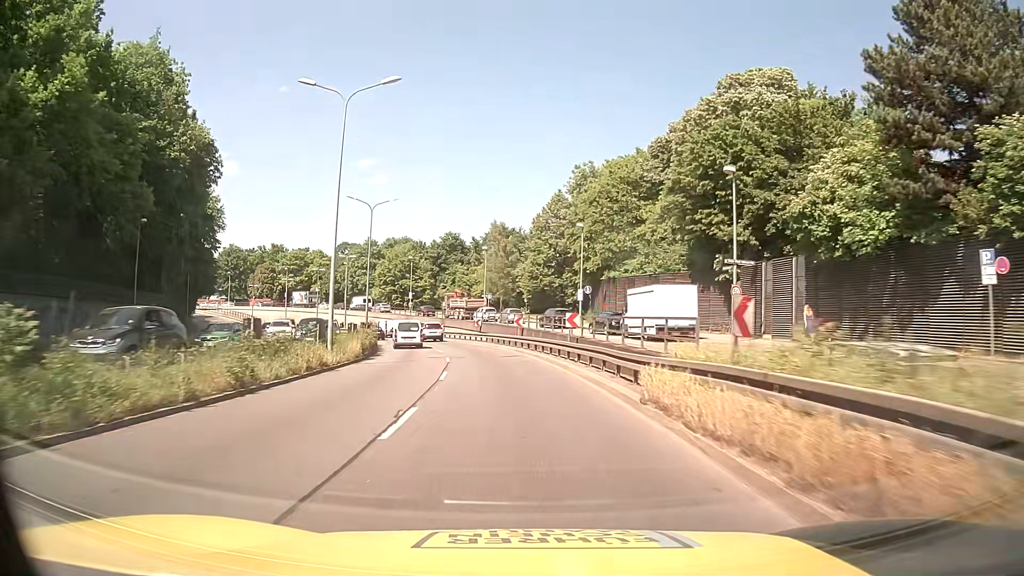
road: trunk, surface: asphalt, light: Day
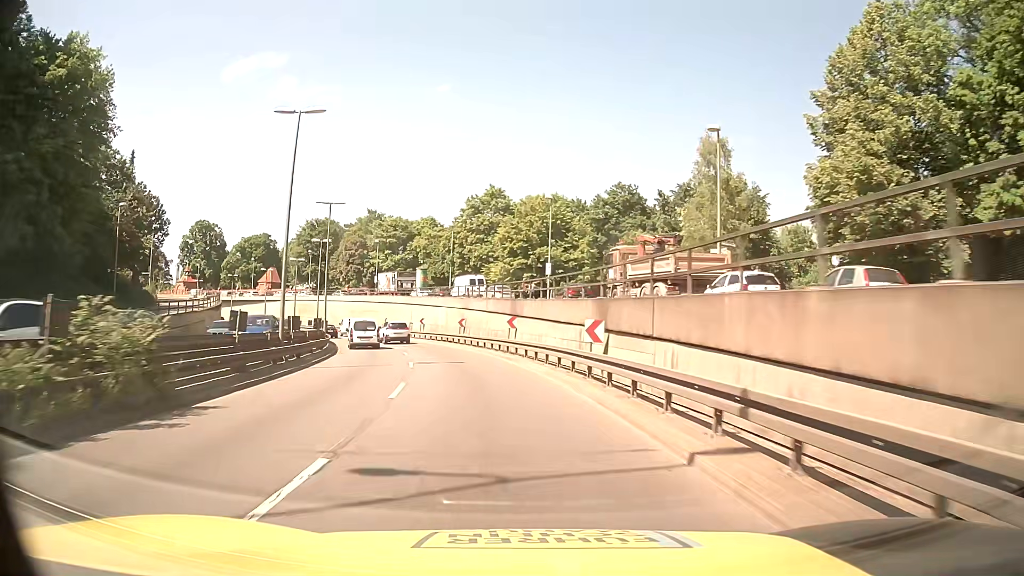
(-5.5, +49.8) m; -14°
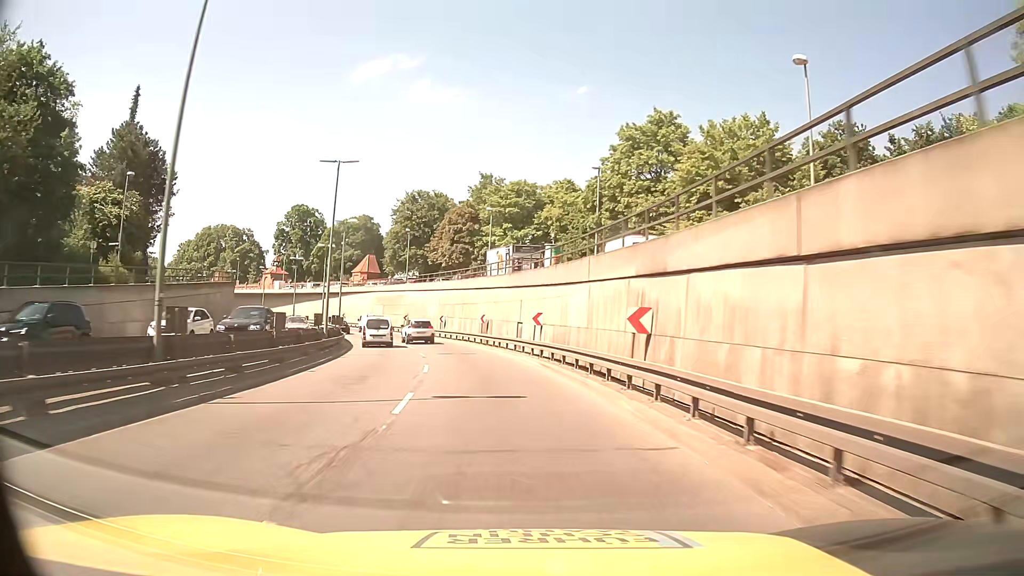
(-3.4, +29.8) m; -12°
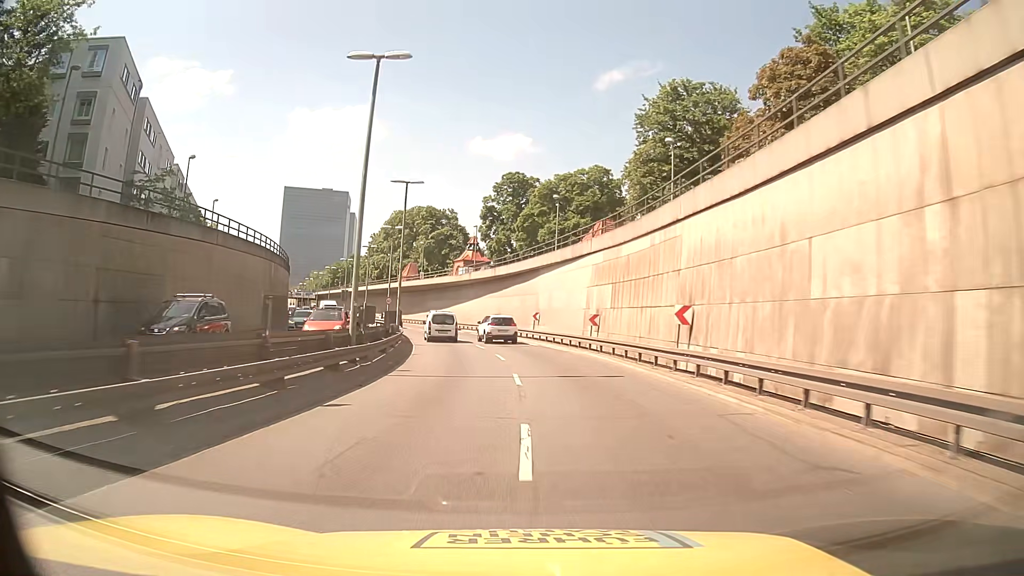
(-8.9, +49.2) m; -21°
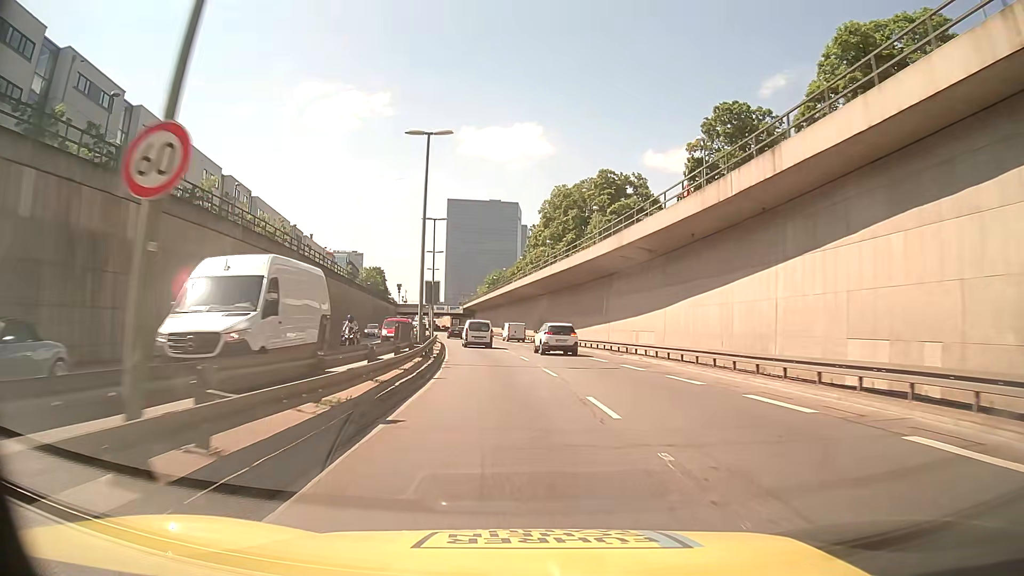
(-7.1, +49.7) m; -15°
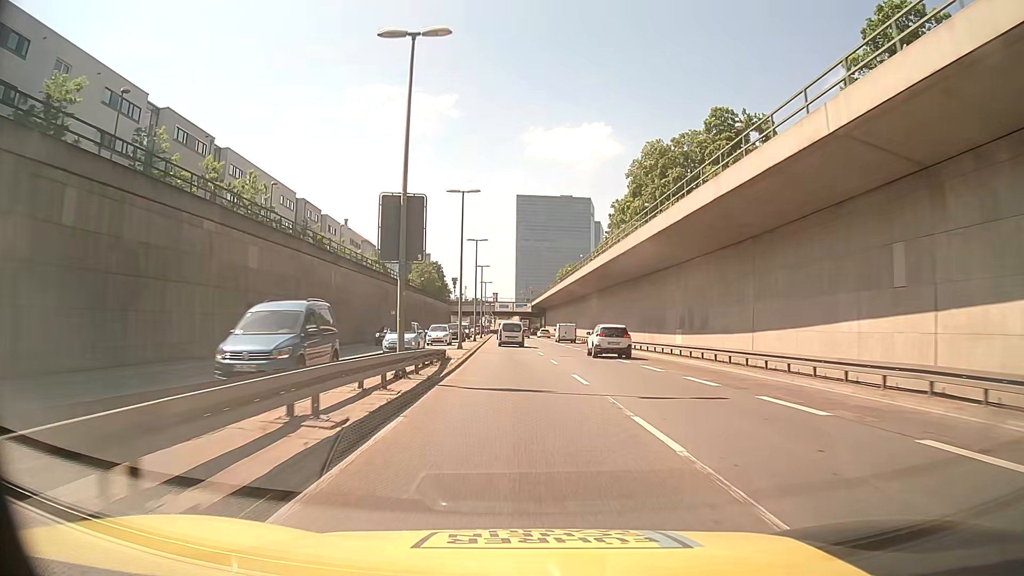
(-2.0, +30.0) m; -6°
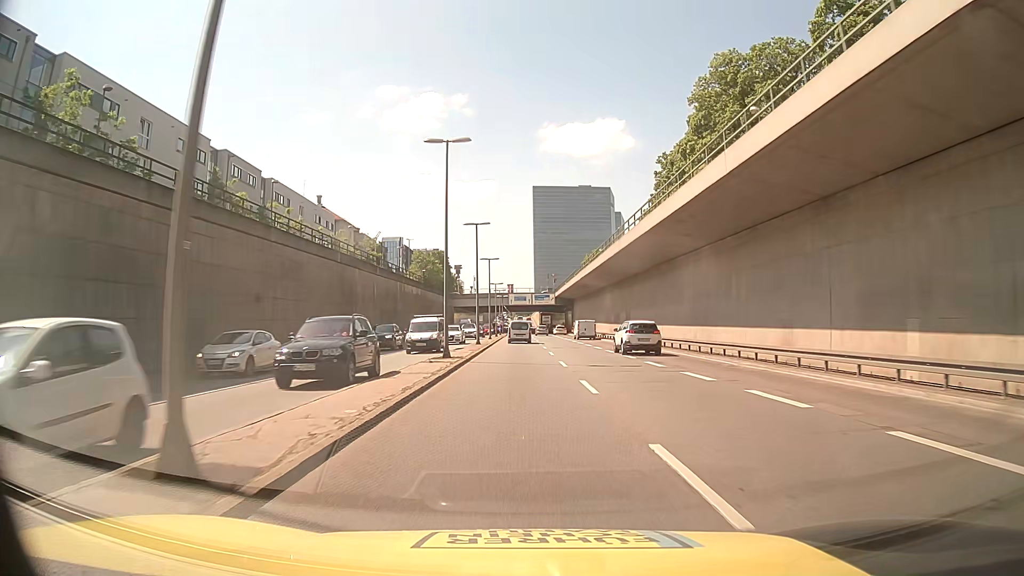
(-0.7, +30.1) m; -2°
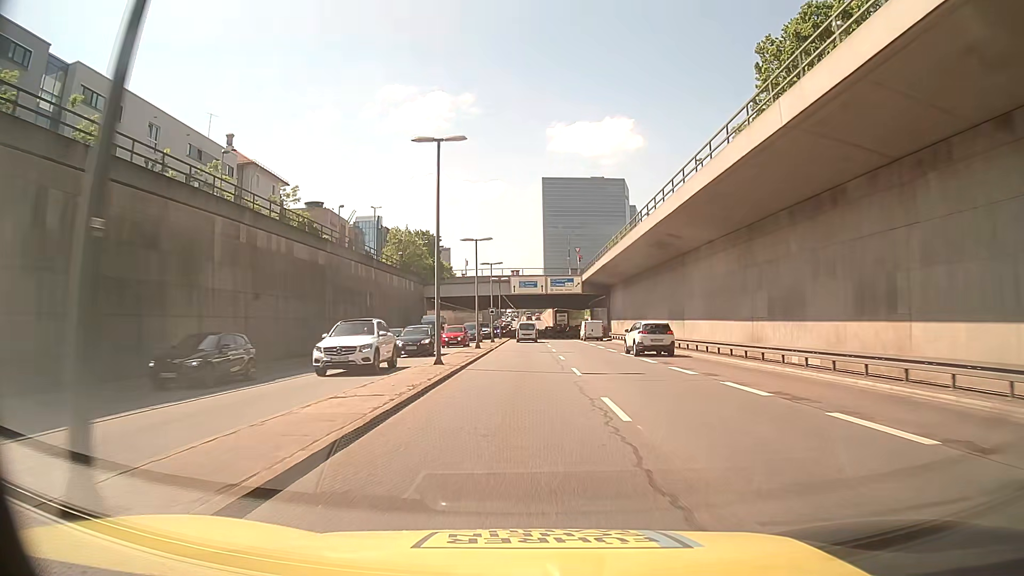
(-0.4, +40.3) m; -1°
(0, +10) (0, +20) (0, +30) (0, +40) (+1, +50) (+1, +60) (+1, +70) (+2, +80) (+3, +90) (+3, +100) m
